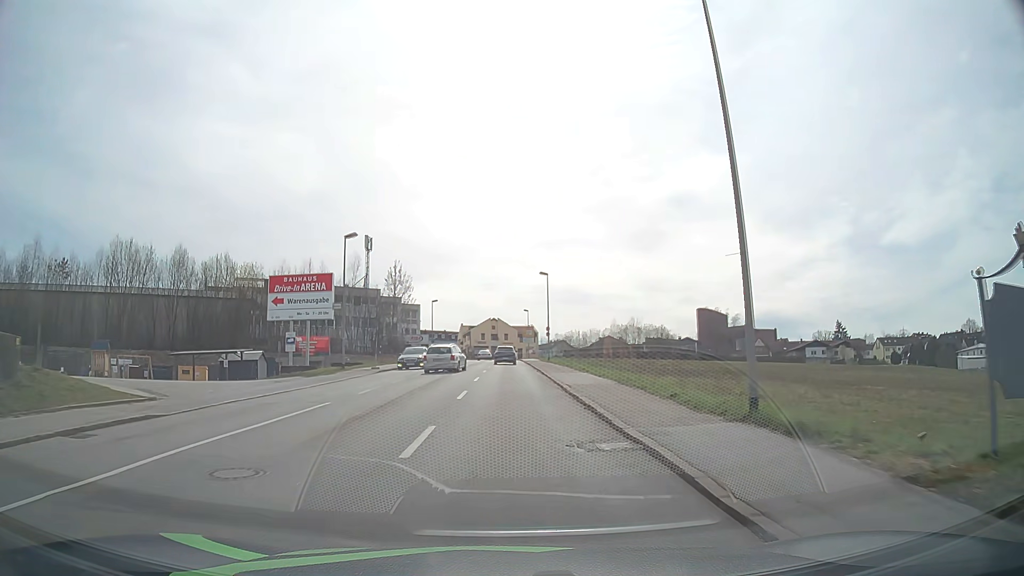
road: tertiary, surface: asphalt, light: Day
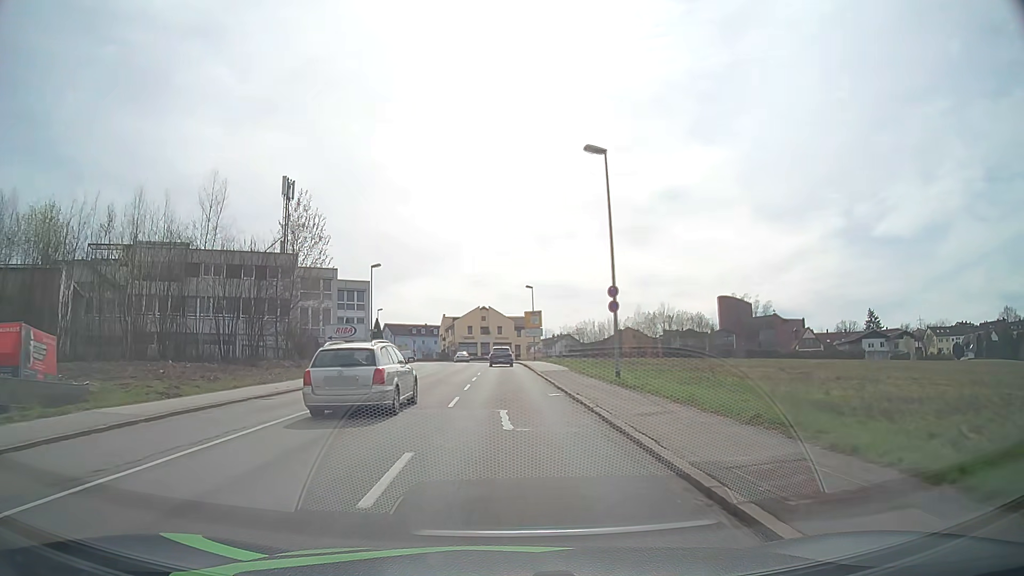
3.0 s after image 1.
(-0.1, +38.8) m; +1°
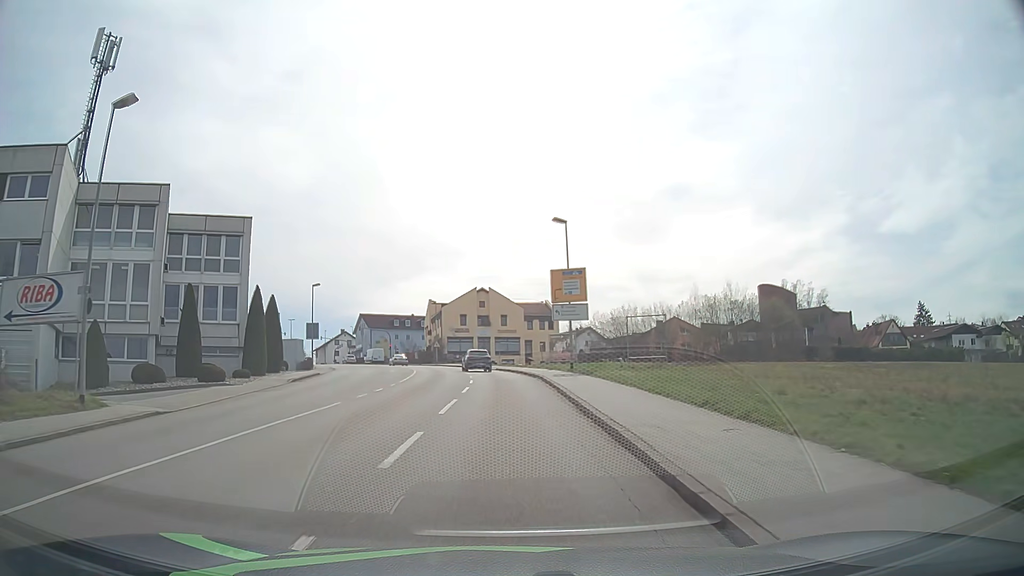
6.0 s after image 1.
(-0.1, +37.9) m; -1°
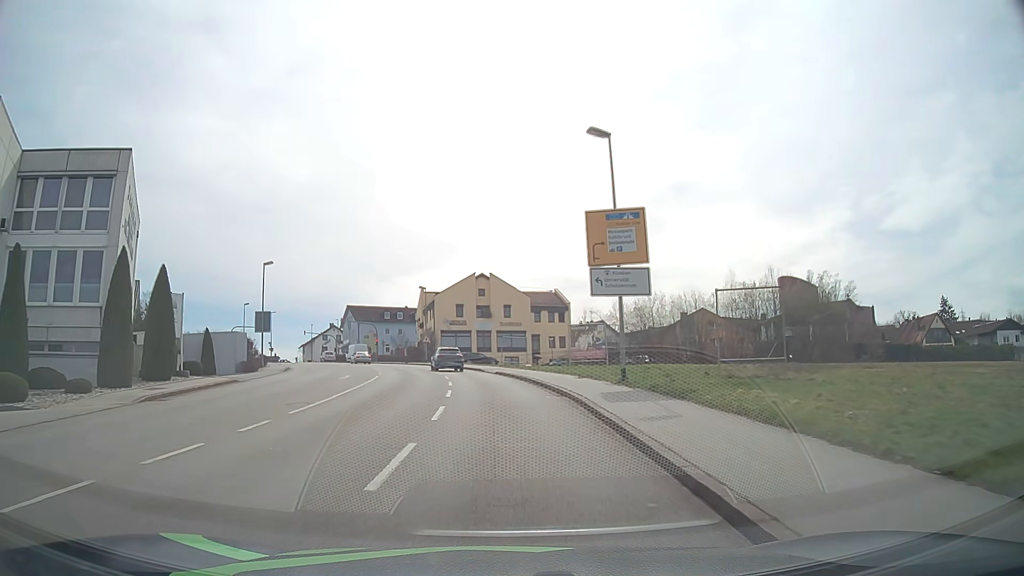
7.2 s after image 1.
(0.0, +14.8) m; 0°
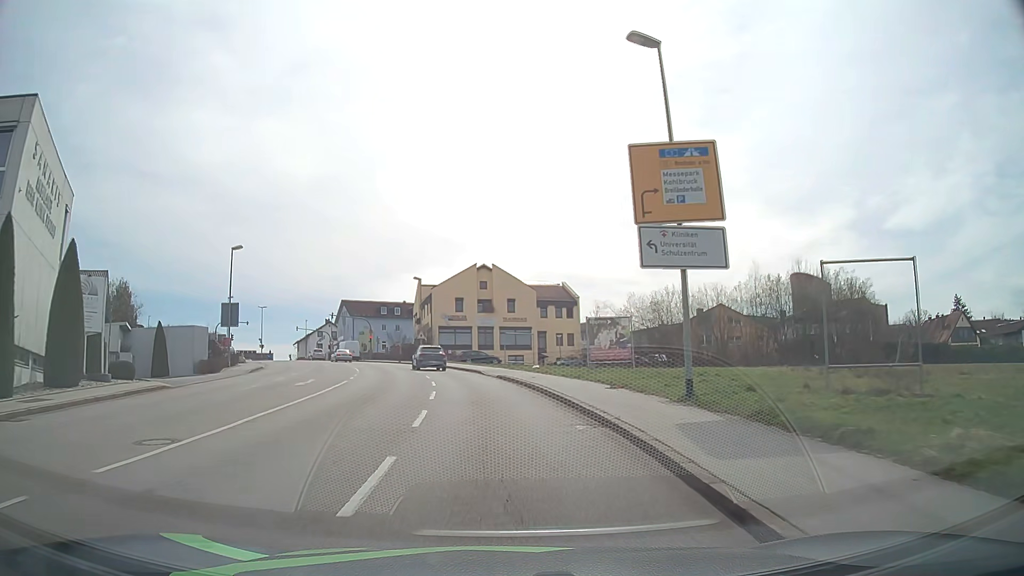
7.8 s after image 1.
(0.0, +7.1) m; -1°
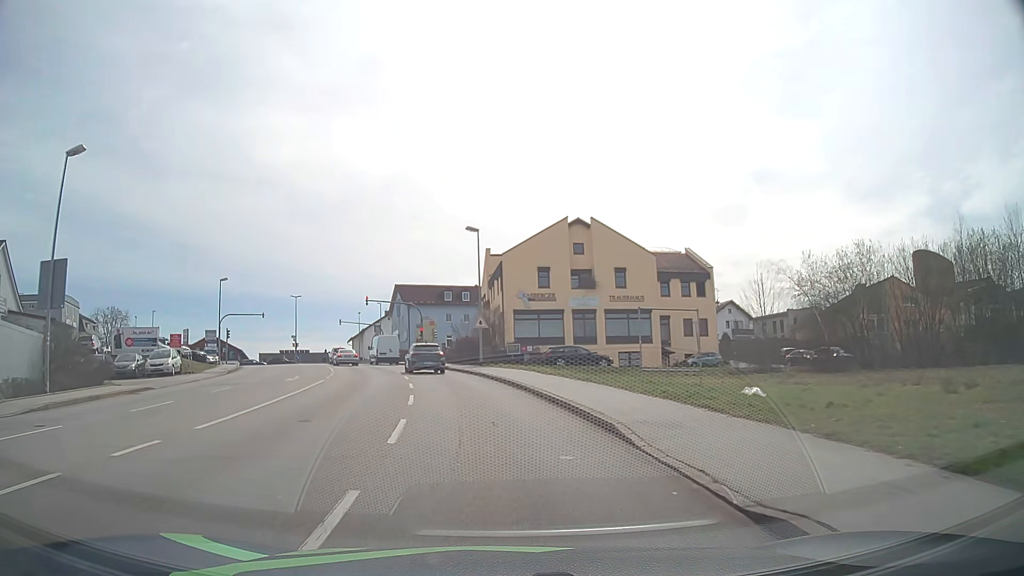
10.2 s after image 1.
(-1.2, +26.3) m; -7°
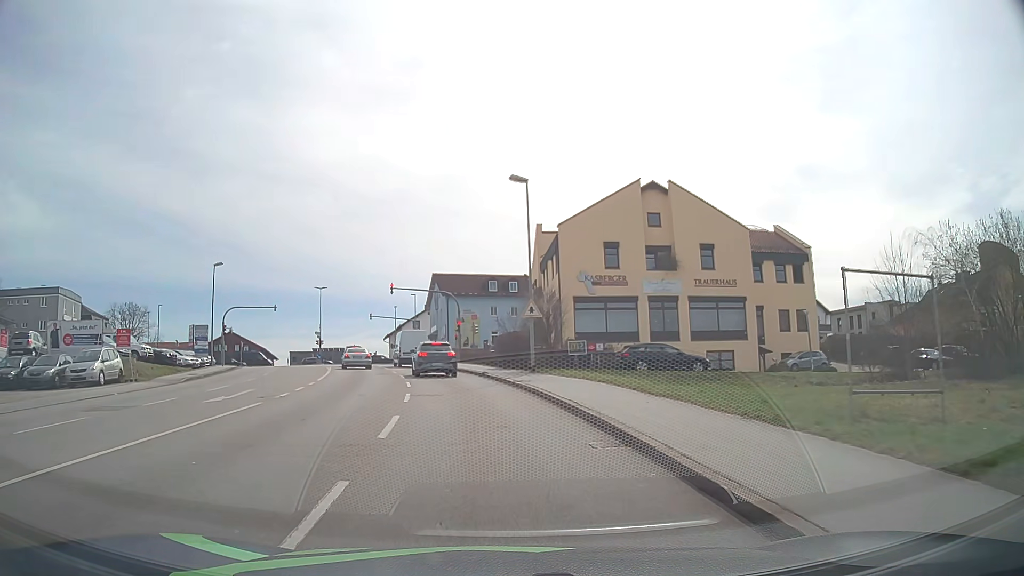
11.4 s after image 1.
(-0.4, +11.7) m; -4°
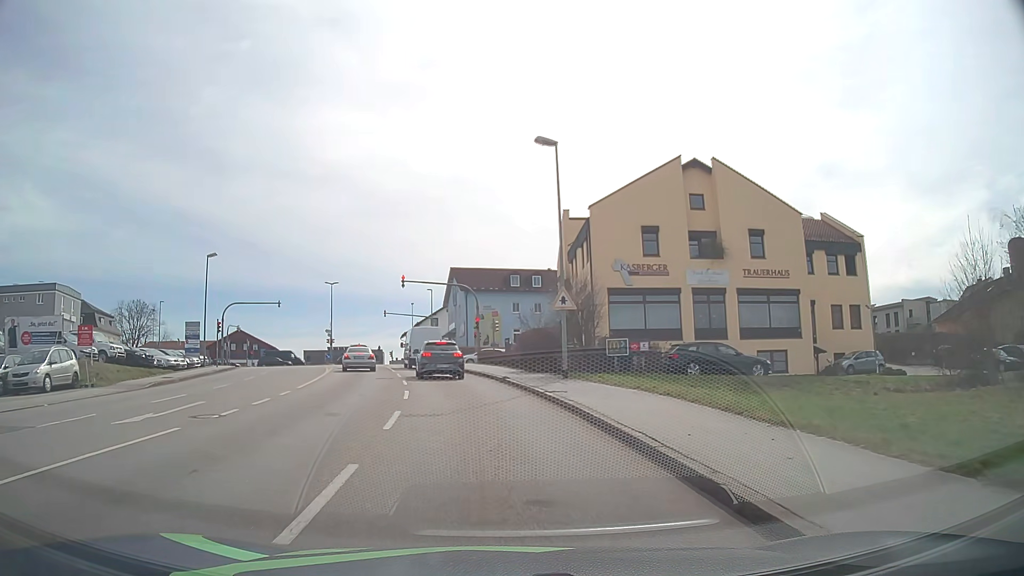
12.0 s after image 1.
(-0.1, +5.2) m; -2°
(0, +10) (-1, +20) (-3, +30) (-5, +40) (-7, +49) (-10, +59) (-12, +69) (-14, +79) (-12, +88) (-3, +93) m
